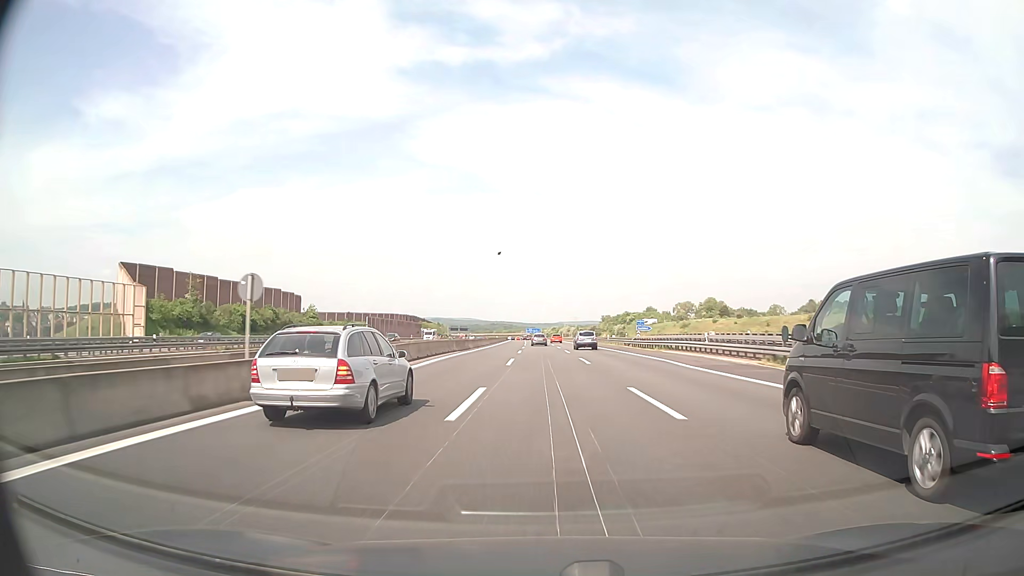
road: motorway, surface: asphalt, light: Day
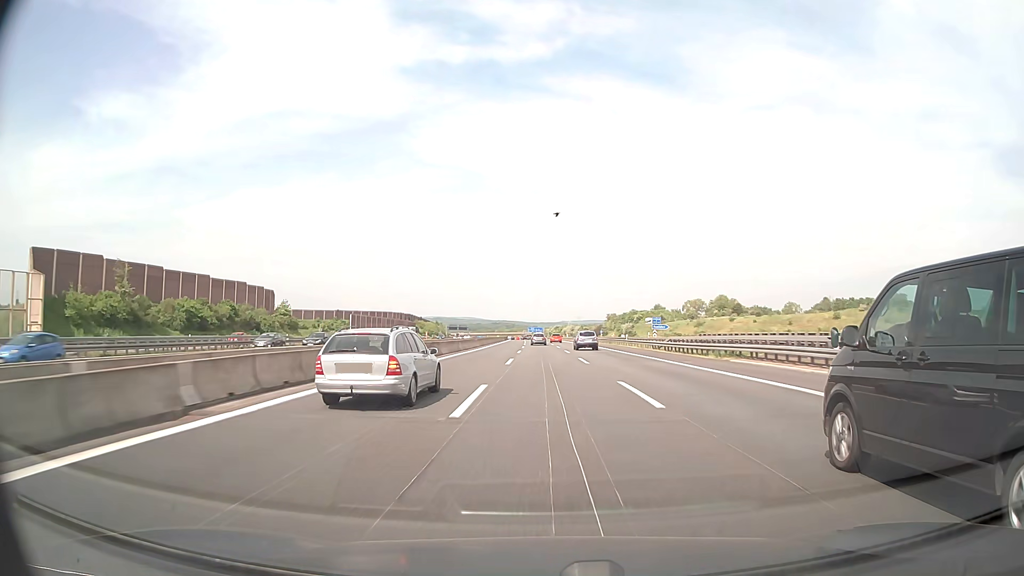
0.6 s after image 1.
(0.0, +17.7) m; 0°
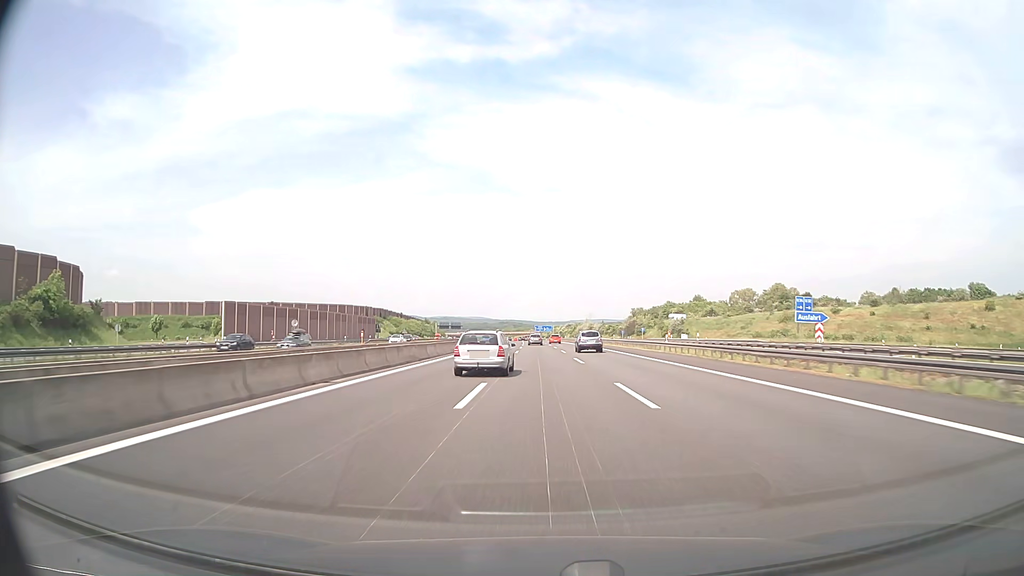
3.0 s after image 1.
(-0.7, +70.9) m; -1°
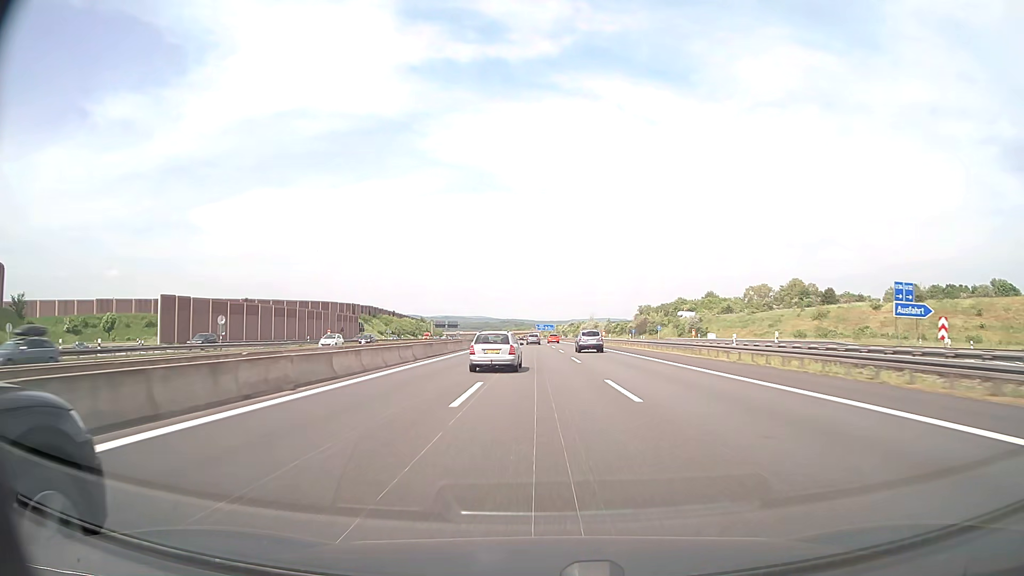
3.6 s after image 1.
(0.0, +17.7) m; 0°
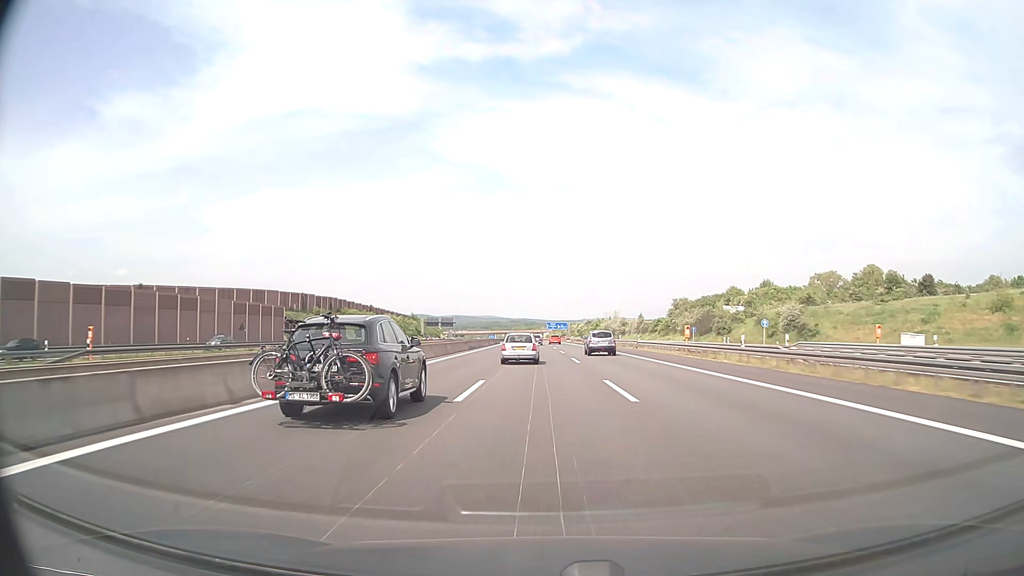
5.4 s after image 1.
(-0.4, +53.2) m; -1°
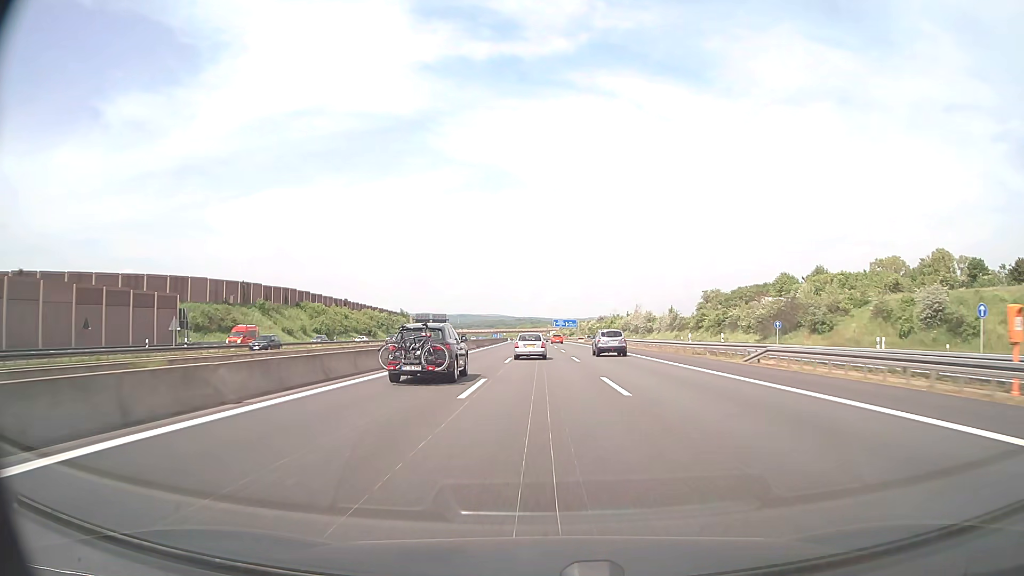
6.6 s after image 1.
(-0.2, +35.6) m; -1°
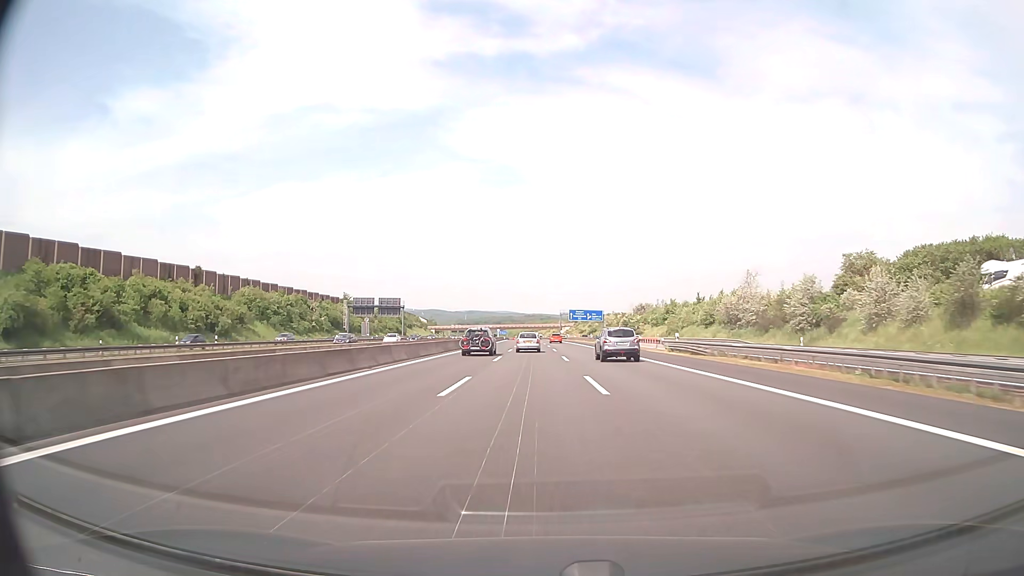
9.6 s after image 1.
(-0.4, +90.2) m; -1°
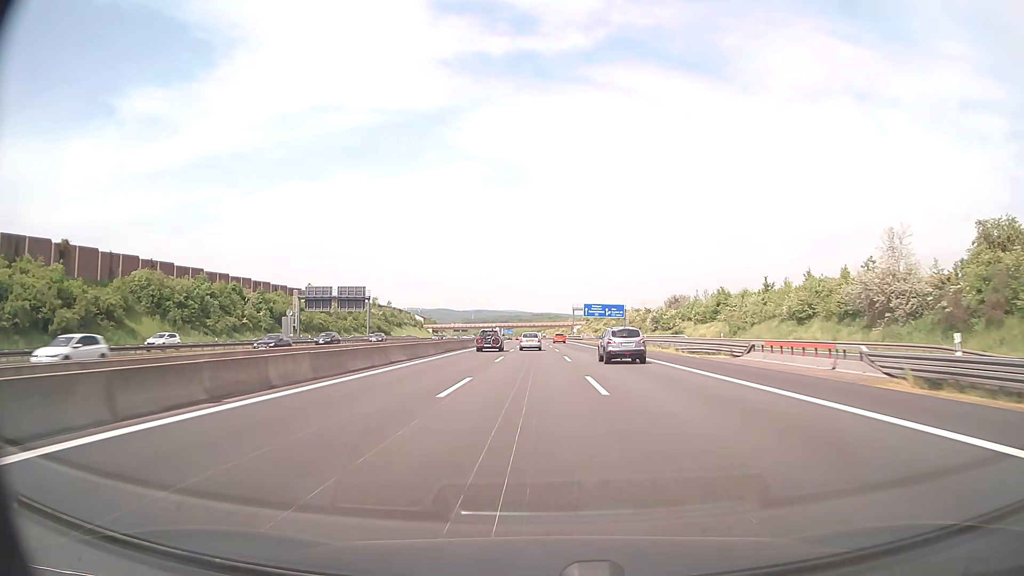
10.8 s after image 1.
(-0.3, +36.3) m; -1°
(0, +10) (0, +20) (0, +30) (0, +40) (0, +50) (-1, +60) (-1, +70) (-1, +80) (-1, +90) (-1, +100) m
